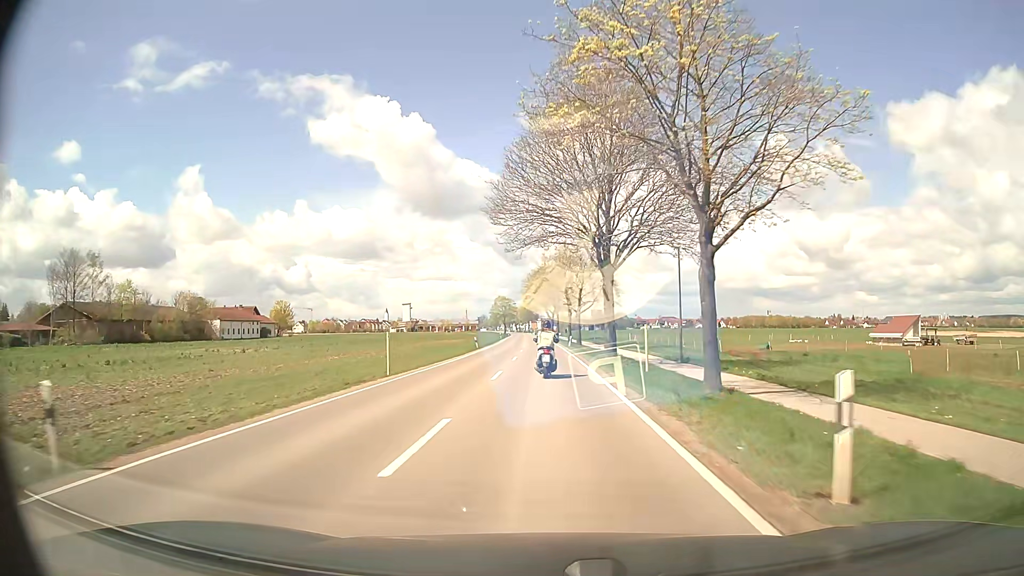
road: secondary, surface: asphalt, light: Day
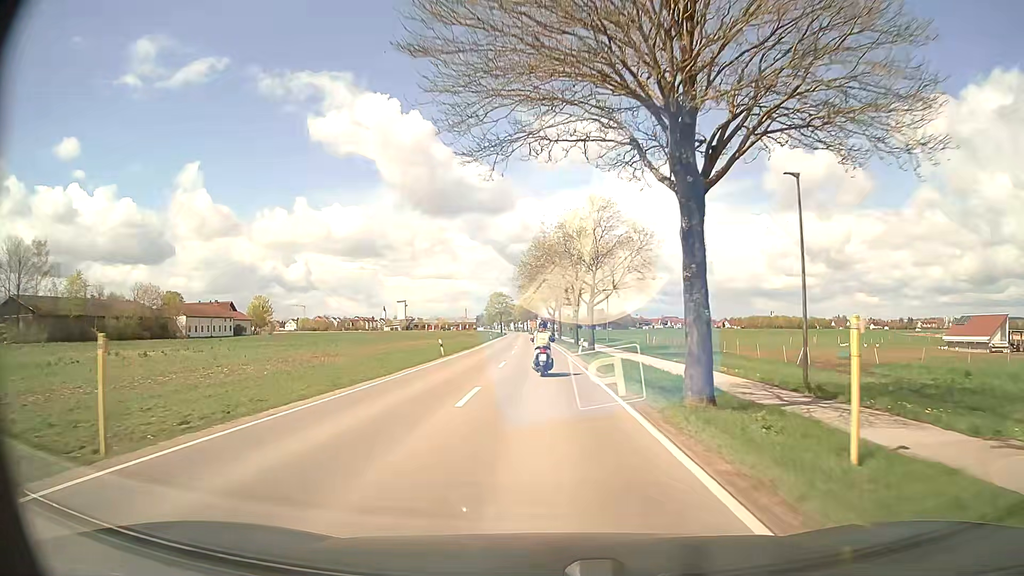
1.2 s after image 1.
(0.0, +18.4) m; 0°
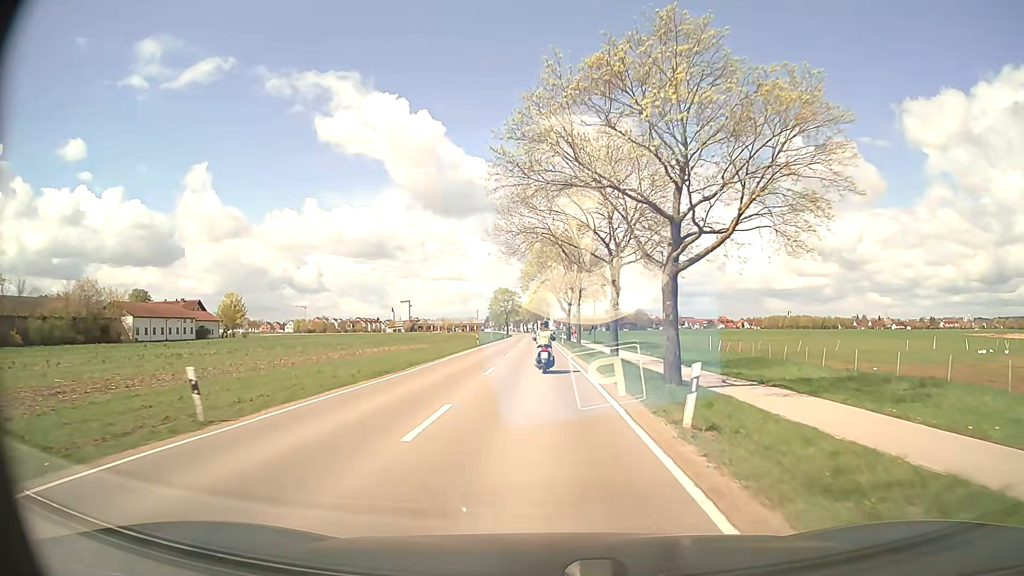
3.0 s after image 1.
(-0.1, +27.9) m; -1°
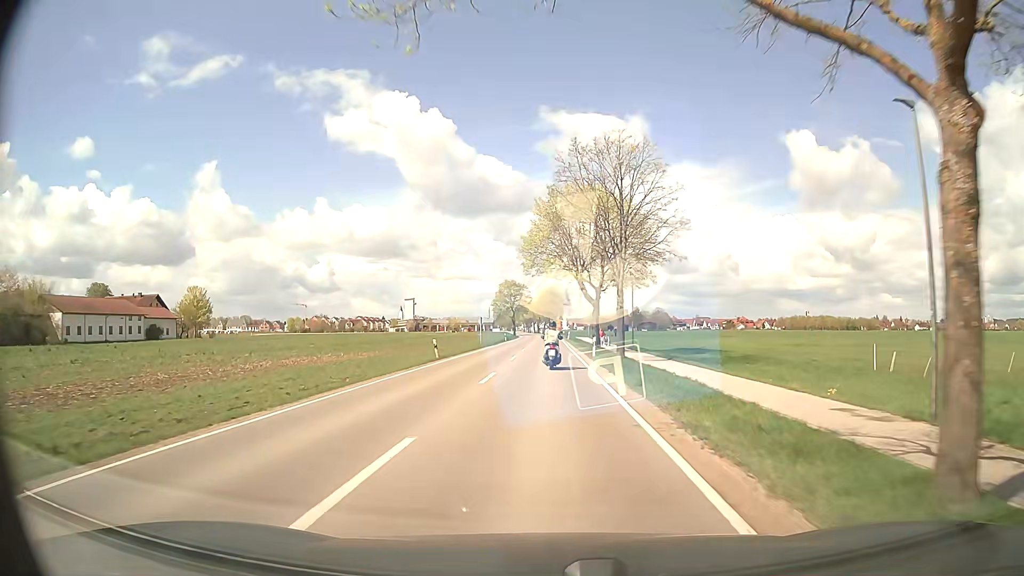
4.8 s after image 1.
(-0.5, +27.9) m; -1°
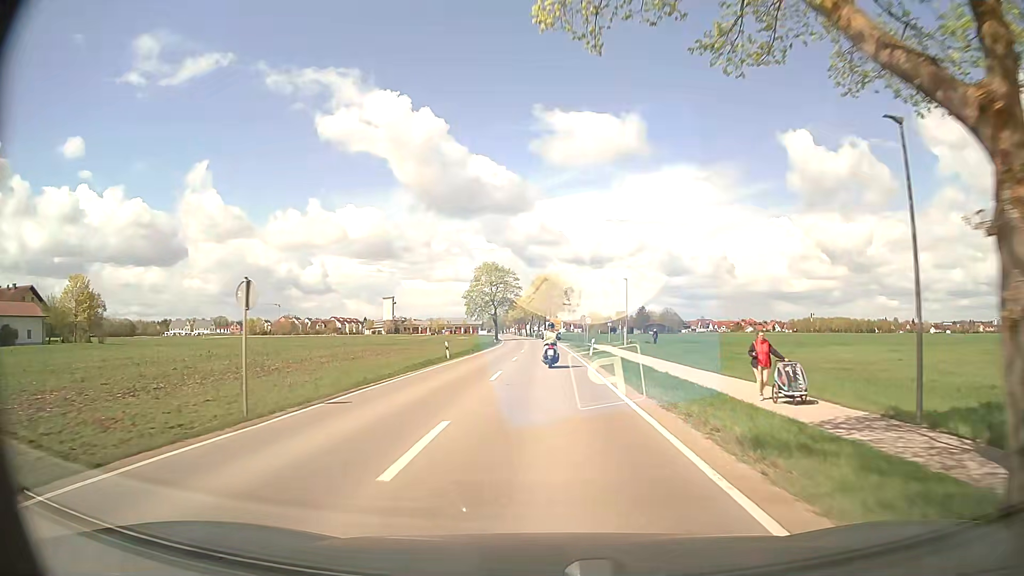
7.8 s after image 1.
(-0.3, +46.5) m; 0°
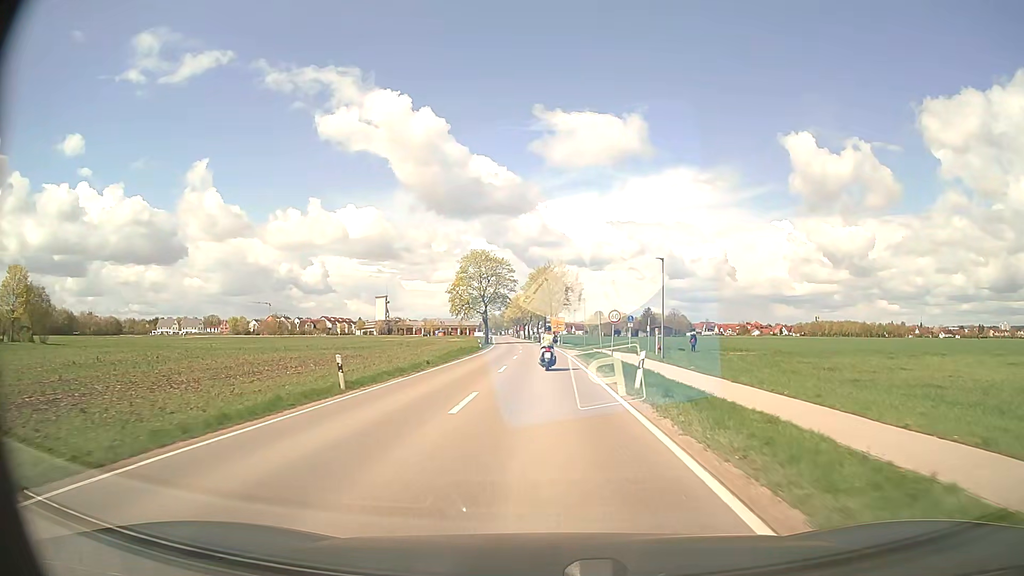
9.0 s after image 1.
(0.0, +18.9) m; 0°
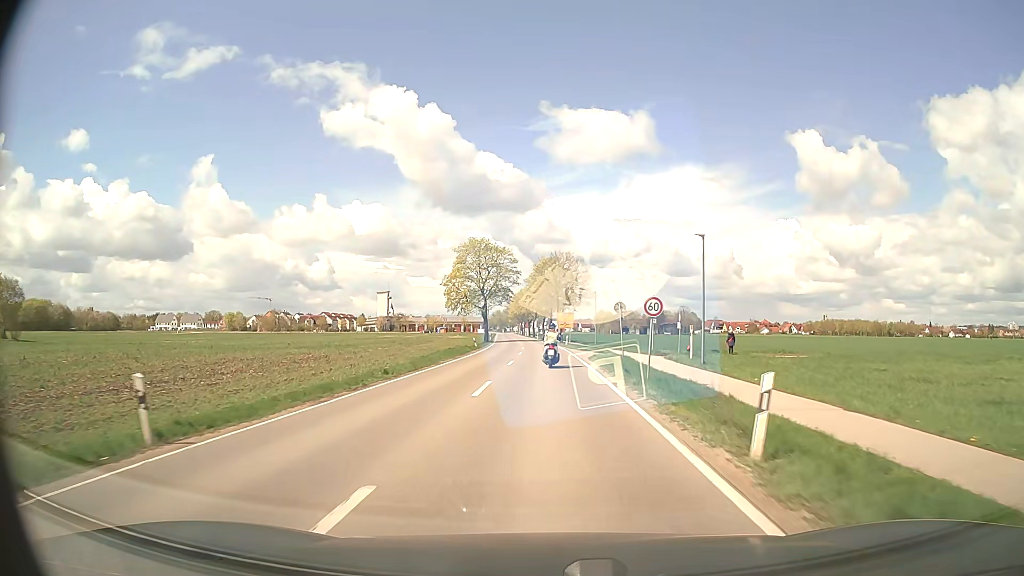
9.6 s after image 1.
(0.0, +9.5) m; -1°
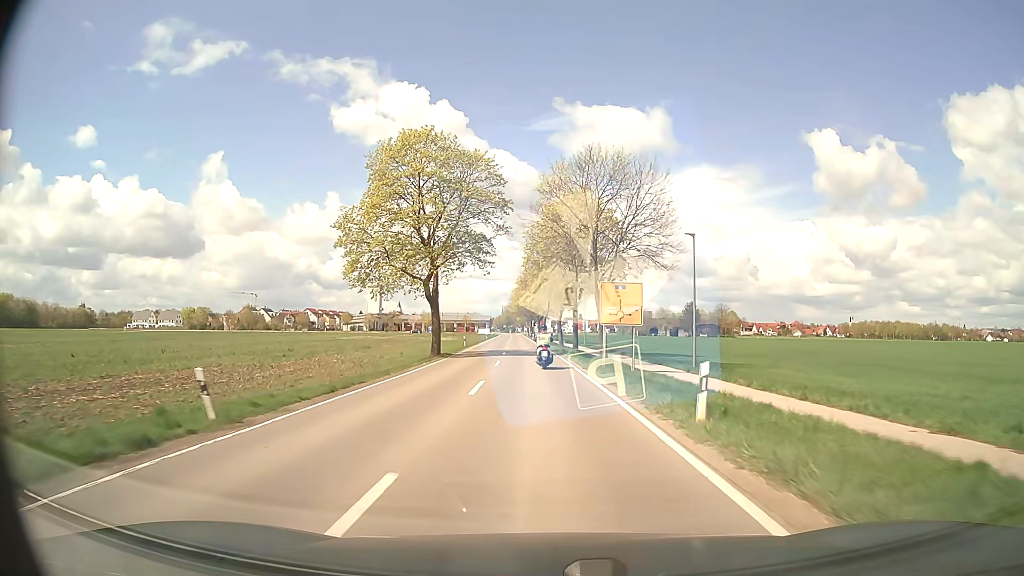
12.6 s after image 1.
(-0.5, +47.7) m; -1°
(0, +10) (0, +20) (-1, +30) (-1, +40) (-2, +50) (-2, +60) (-3, +70) (-3, +80) (-4, +90) (-4, +100) m
